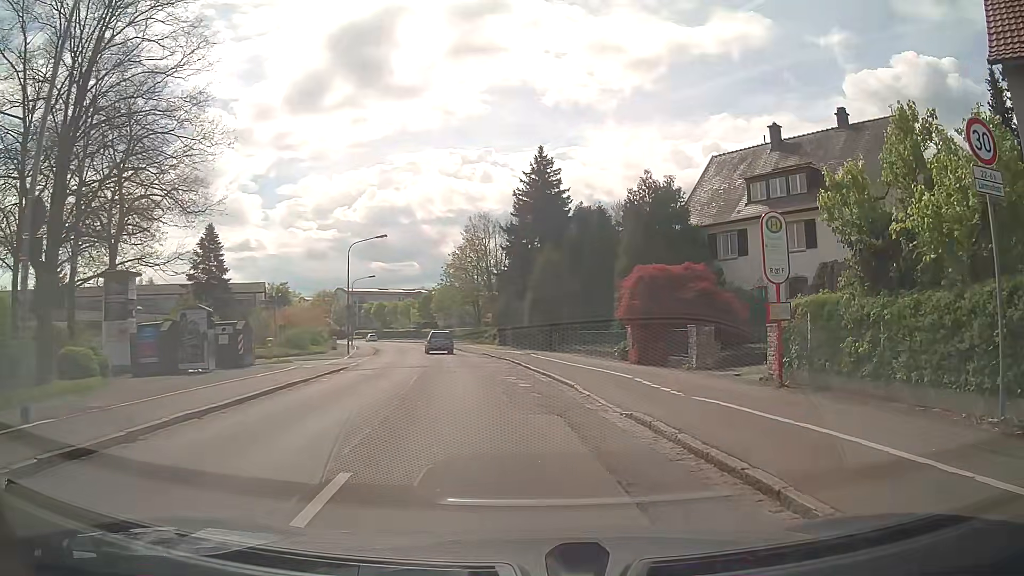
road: tertiary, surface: asphalt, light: Day
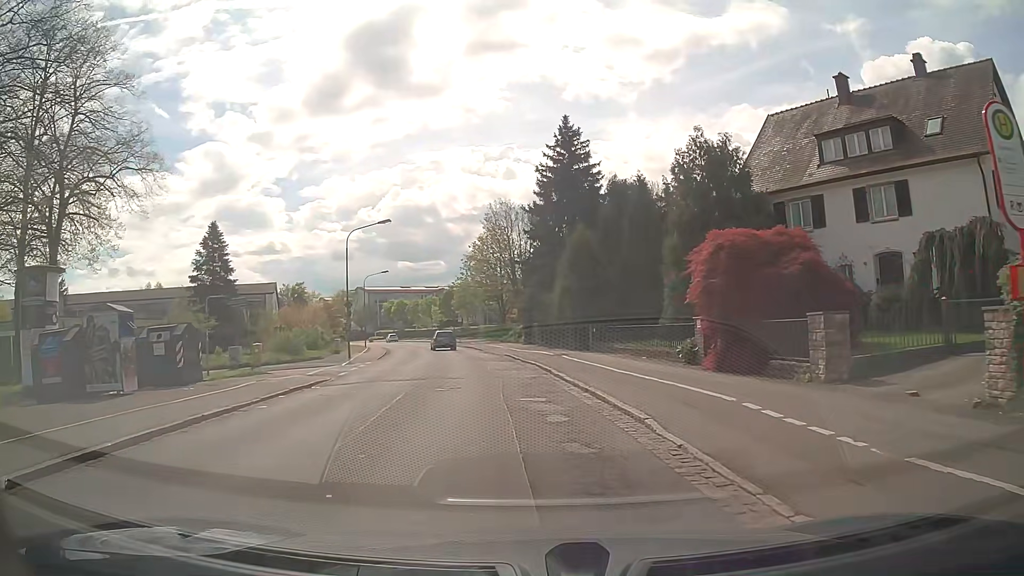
(0.0, +6.8) m; -2°
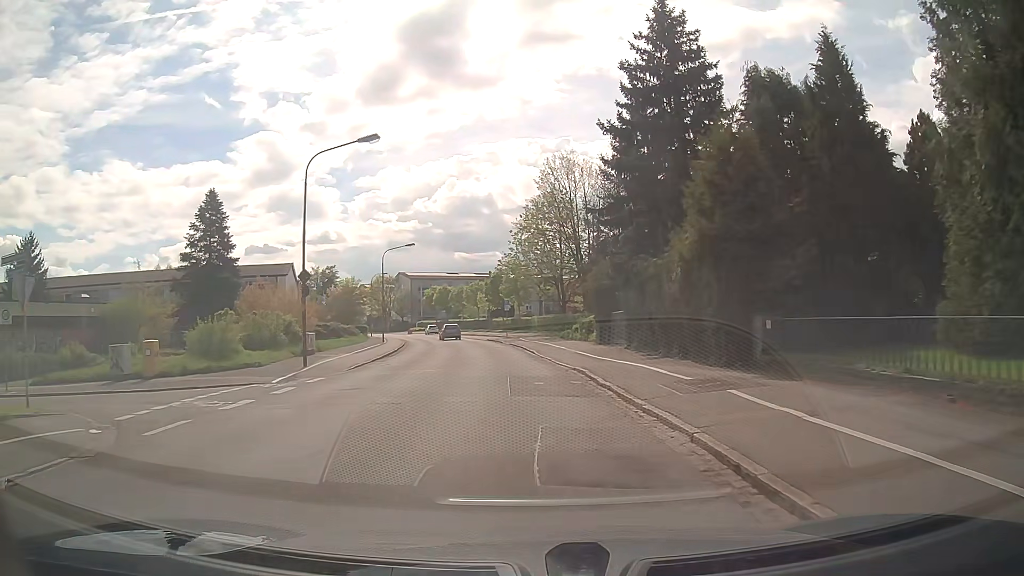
(-0.9, +17.3) m; -5°
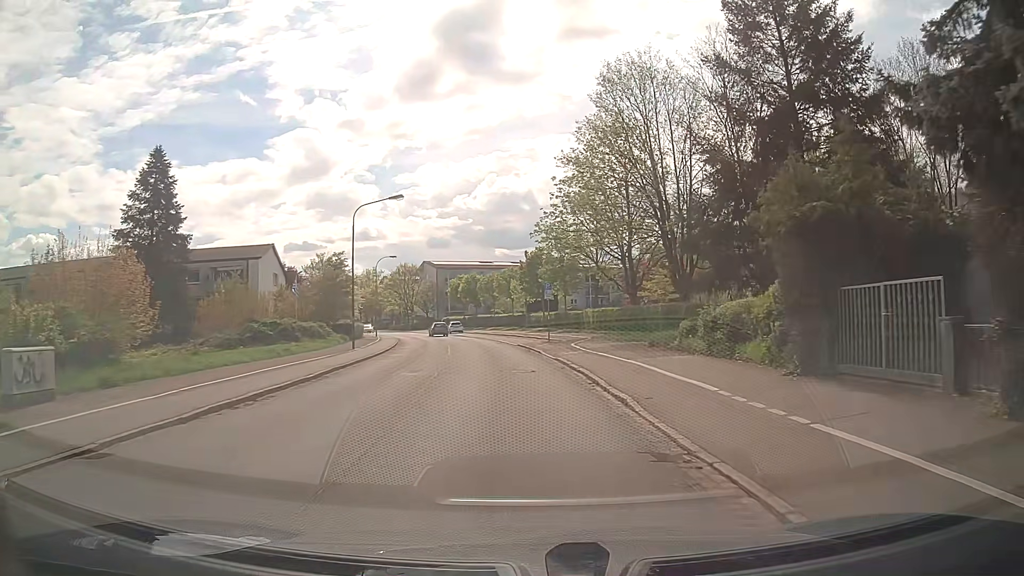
(-0.7, +21.2) m; -4°
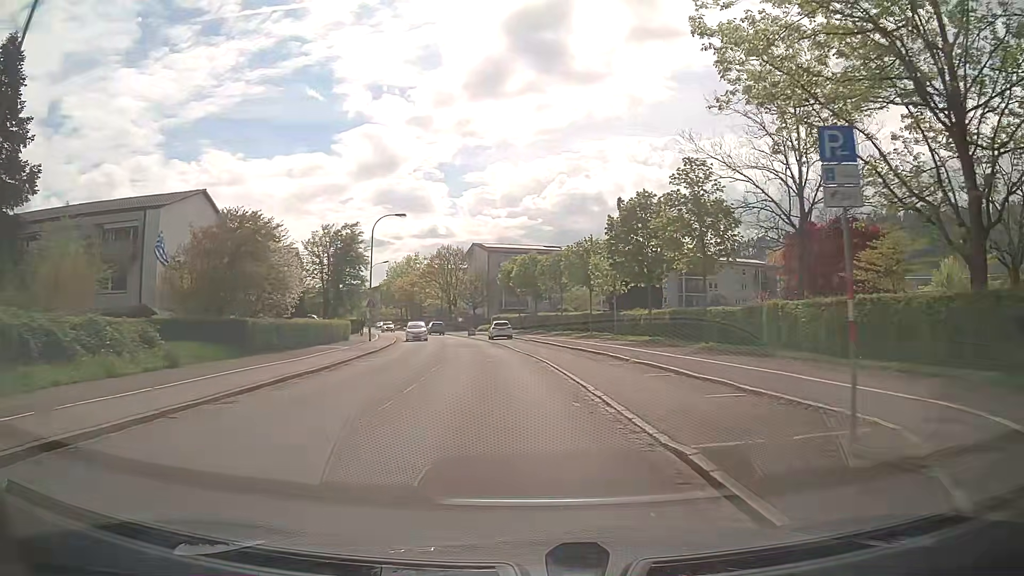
(-1.0, +29.8) m; -5°
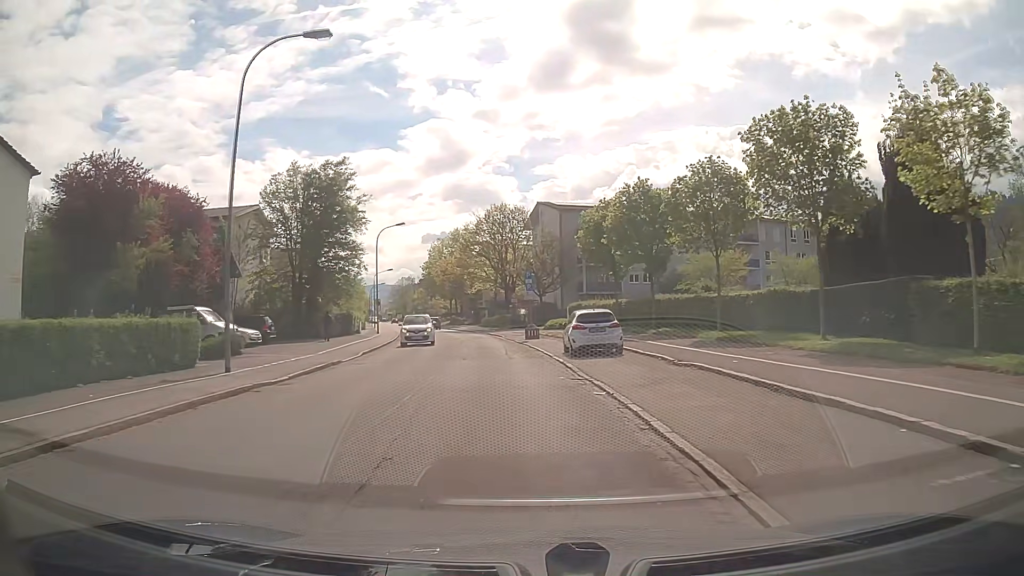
(-1.9, +32.2) m; -6°
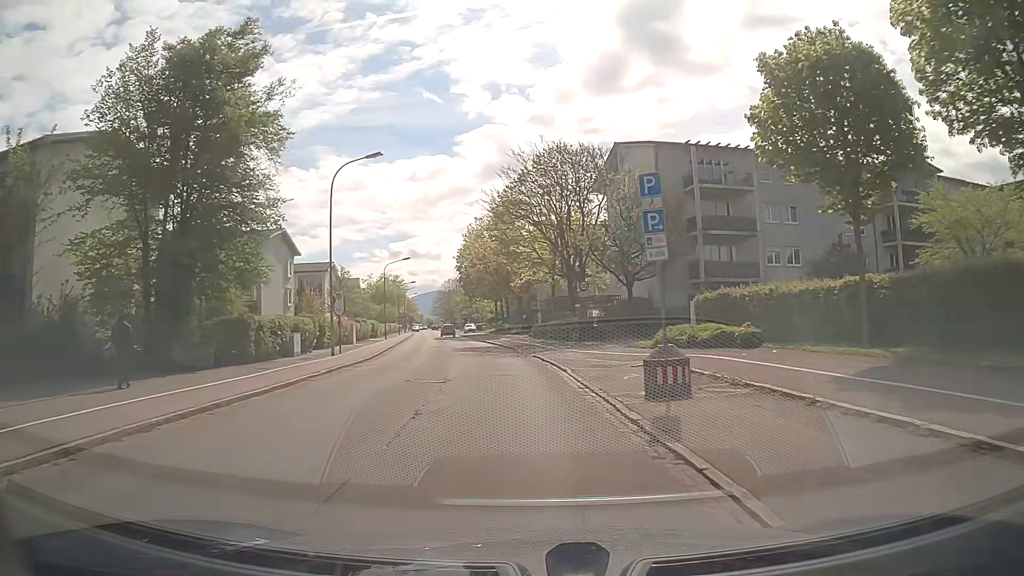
(-1.3, +27.0) m; -5°
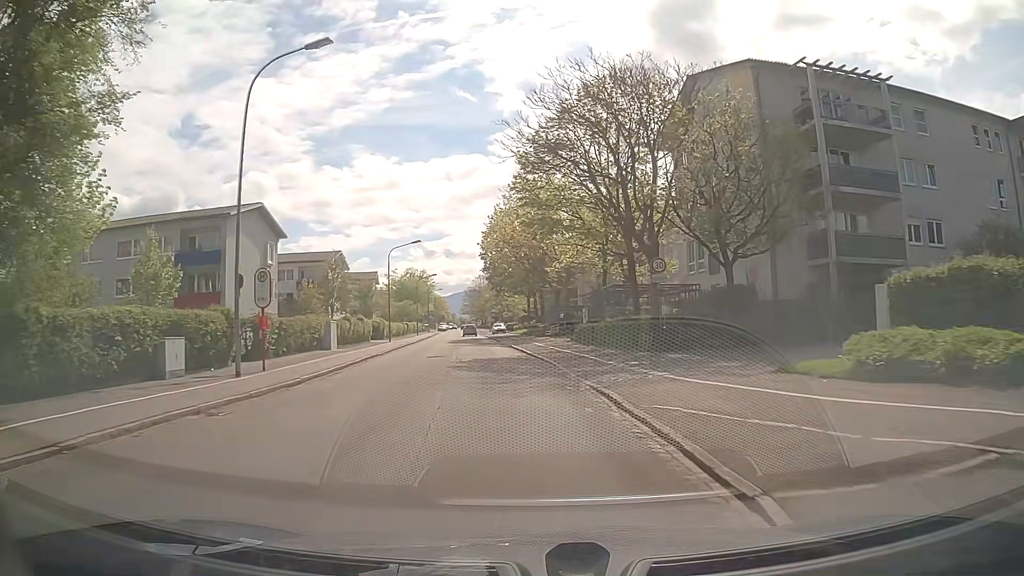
(-0.4, +13.6) m; -3°
(0, +10) (-1, +20) (-2, +30) (-3, +40) (-4, +50) (-5, +60) (-6, +70) (-7, +80) (-8, +90) (-9, +100) m
